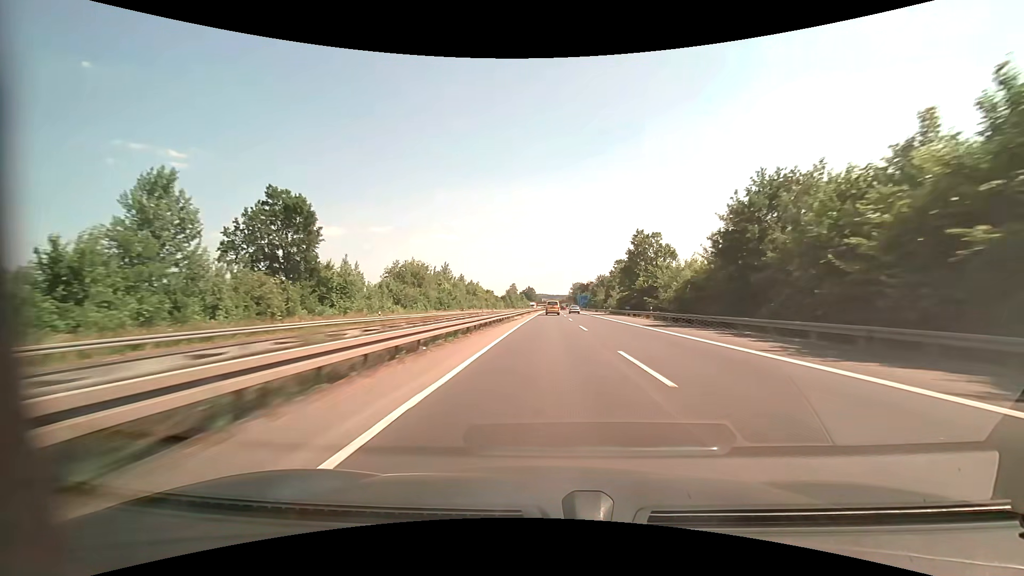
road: motorway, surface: asphalt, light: Day
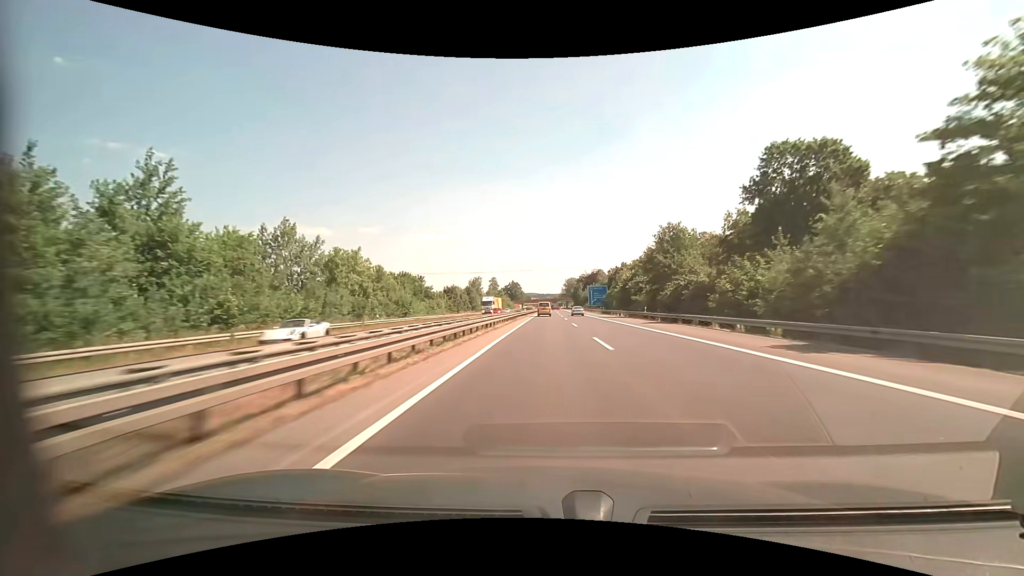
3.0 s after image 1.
(+1.4, +101.1) m; +1°
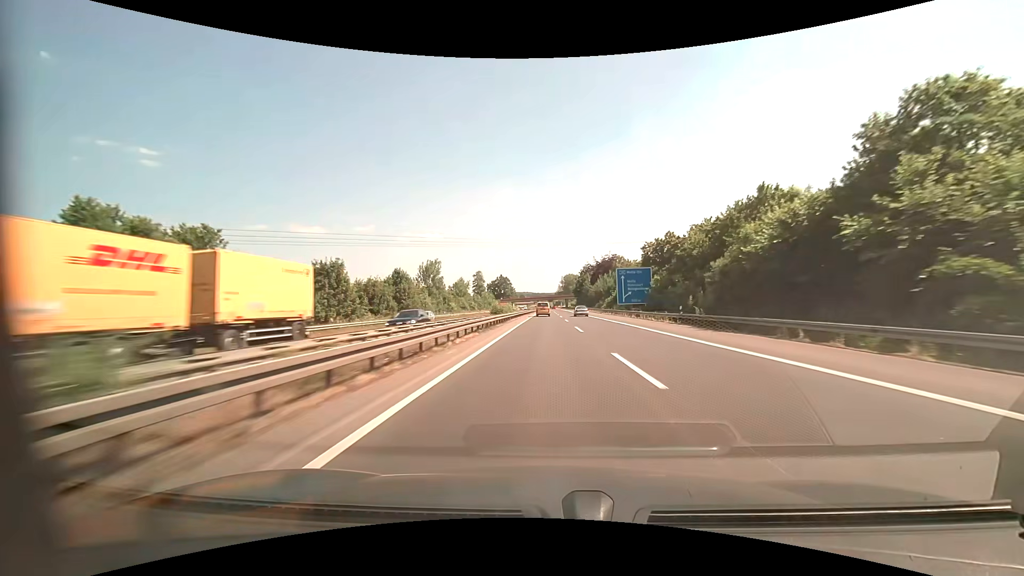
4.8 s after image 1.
(+0.3, +61.0) m; +1°
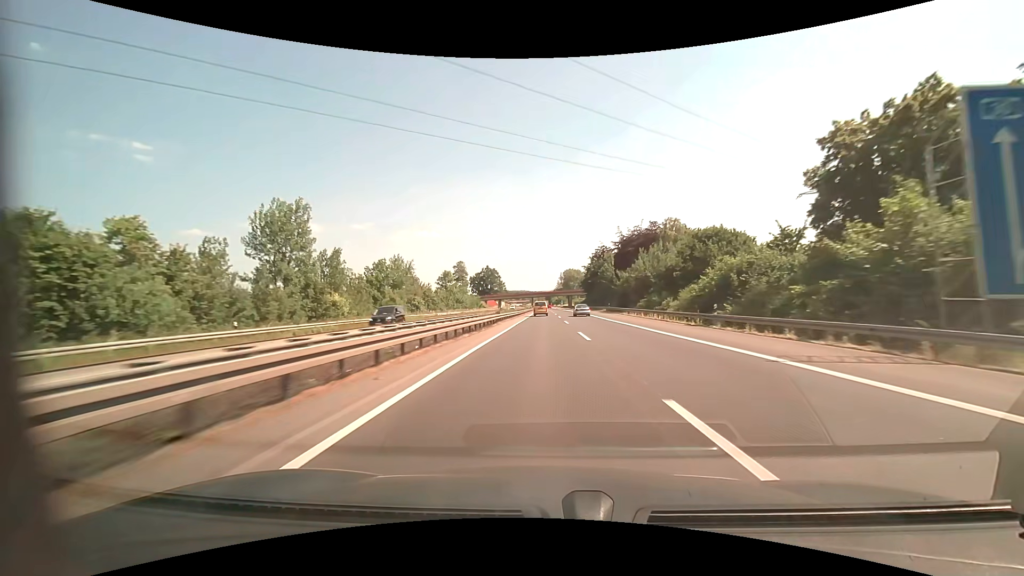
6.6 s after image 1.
(+0.3, +61.1) m; 0°
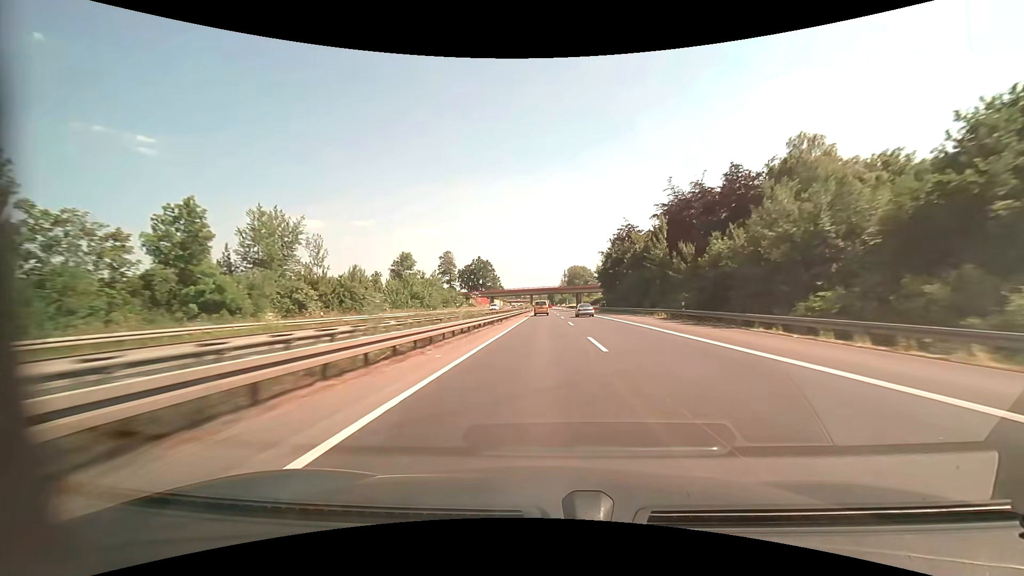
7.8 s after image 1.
(-0.1, +40.8) m; 0°
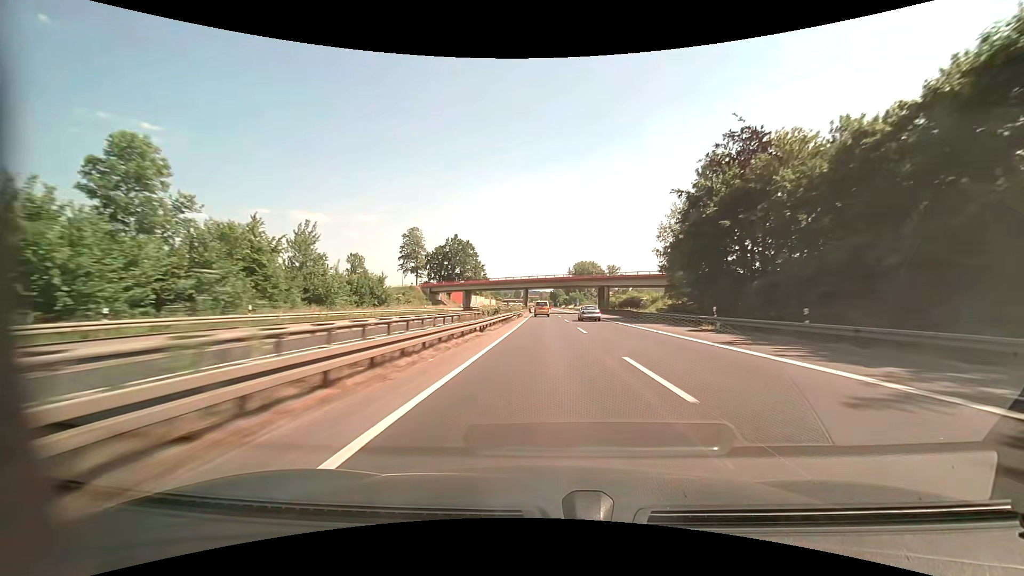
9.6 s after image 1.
(-0.4, +61.2) m; 0°
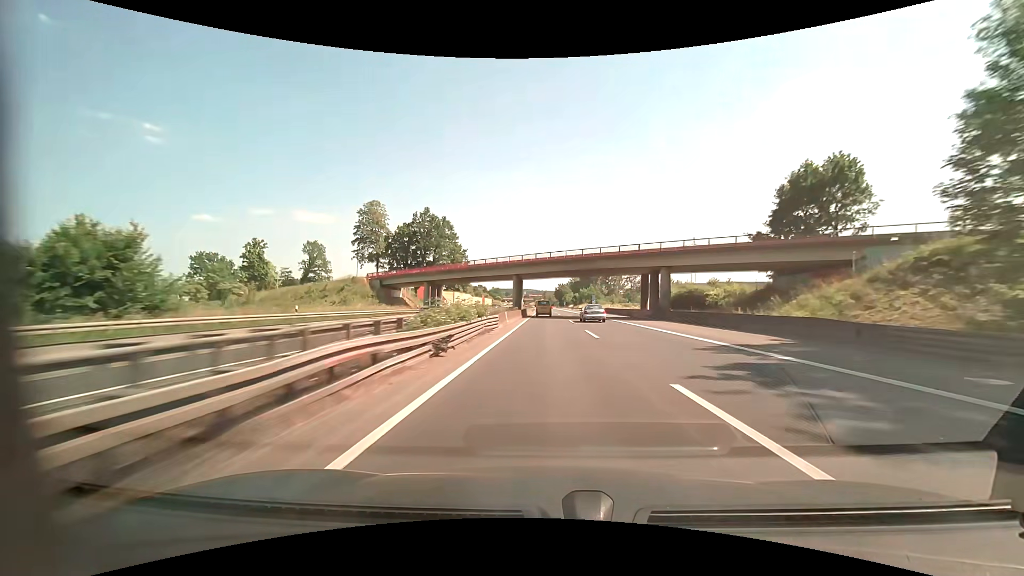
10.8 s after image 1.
(-0.1, +40.6) m; 0°
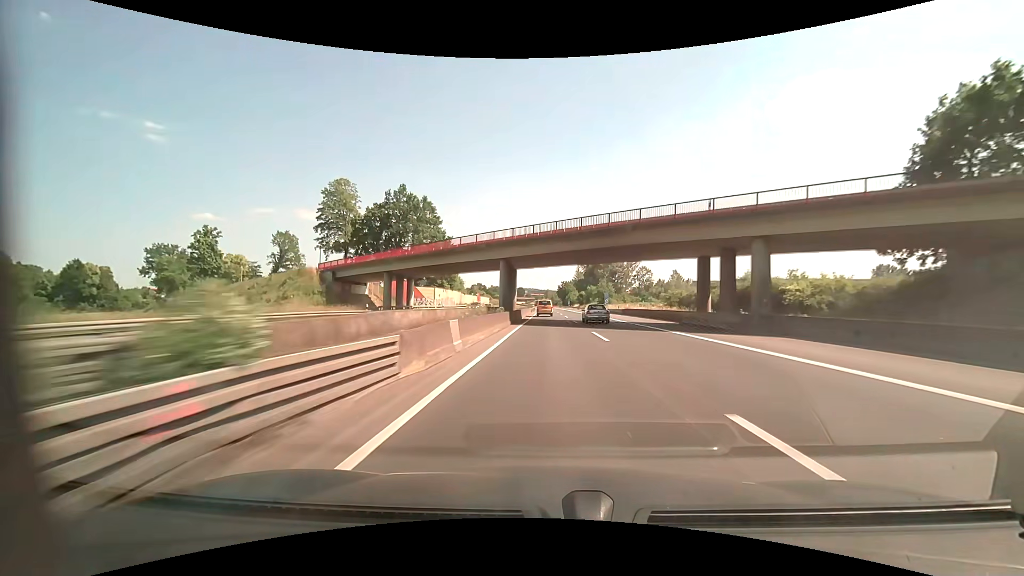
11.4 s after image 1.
(0.0, +20.2) m; 0°
(0, +10) (0, +20) (0, +30) (0, +40) (0, +50) (0, +60) (0, +70) (0, +80) (0, +90) (0, +100) m
